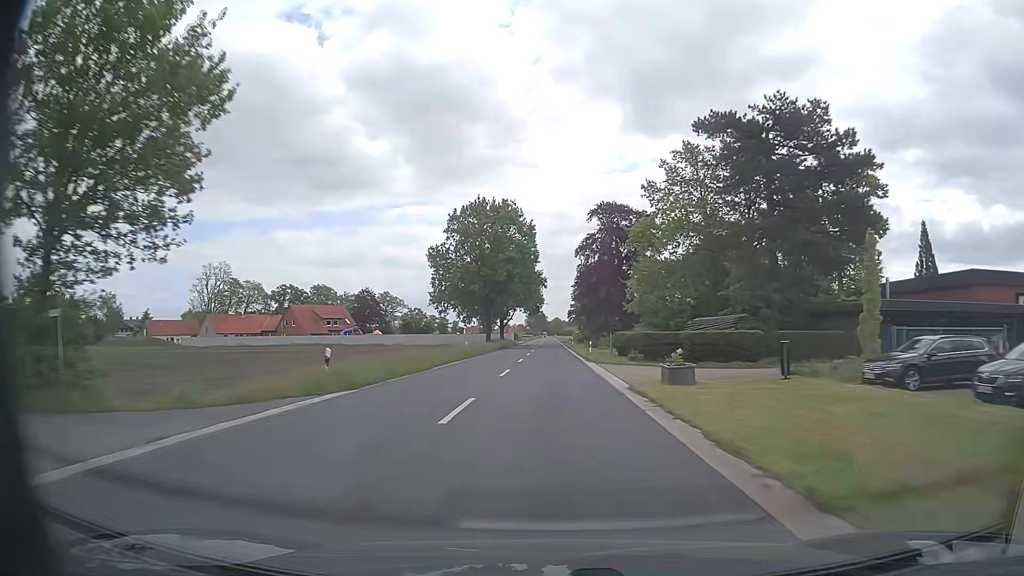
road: secondary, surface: asphalt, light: Day
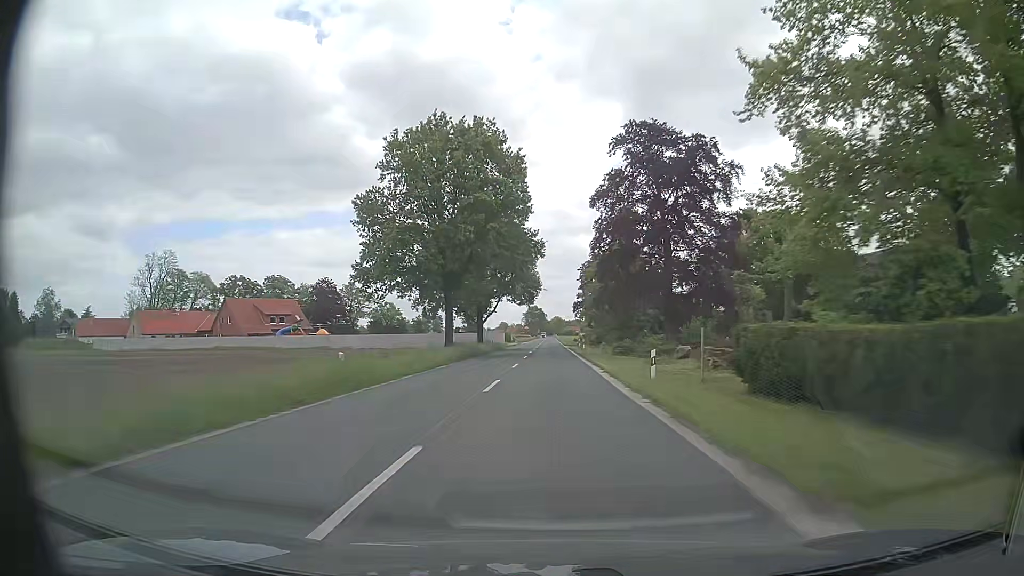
(+0.1, +30.3) m; 0°
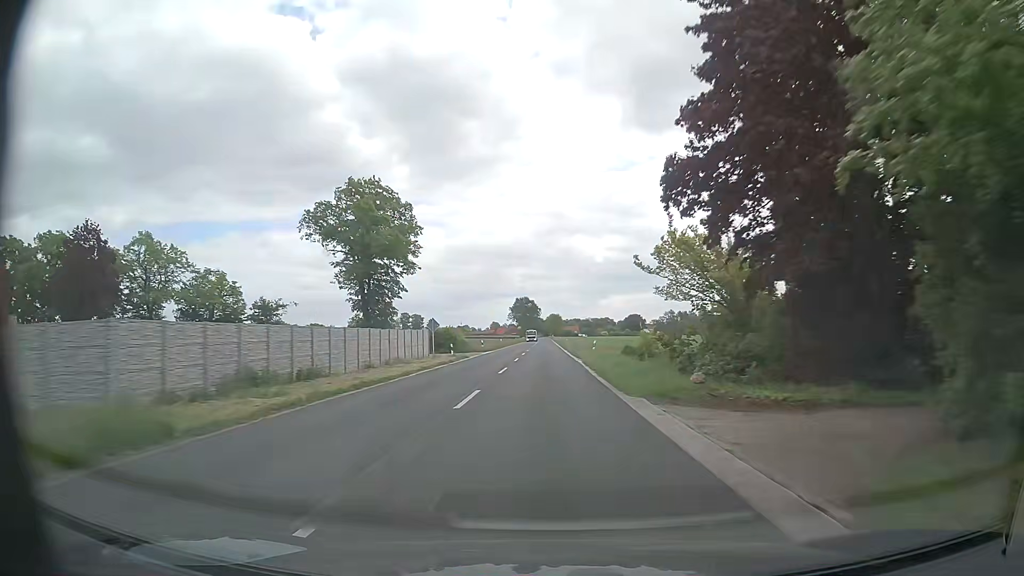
(+0.3, +75.7) m; 0°
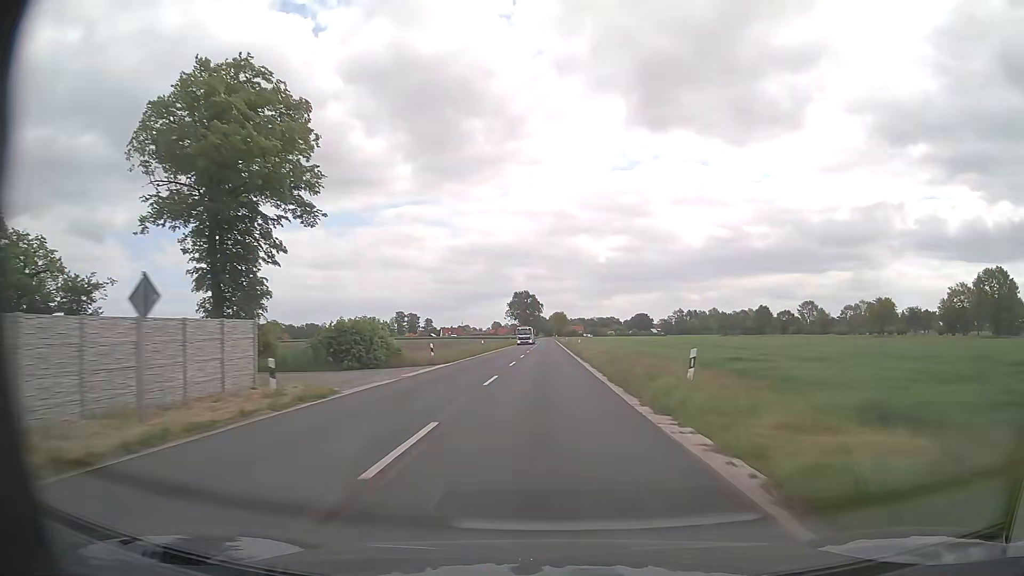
(+0.2, +30.3) m; 0°
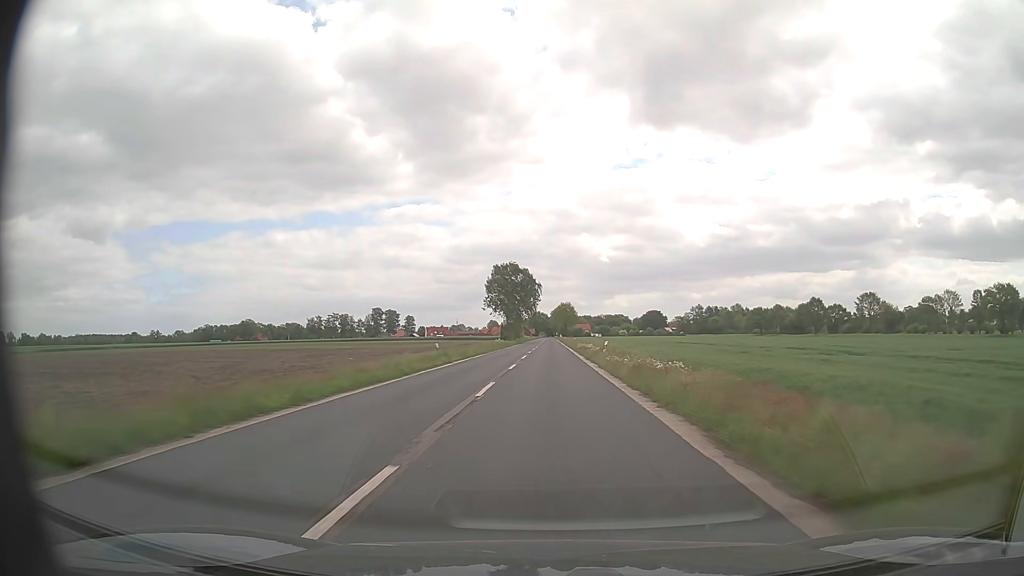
(+0.3, +75.6) m; 0°
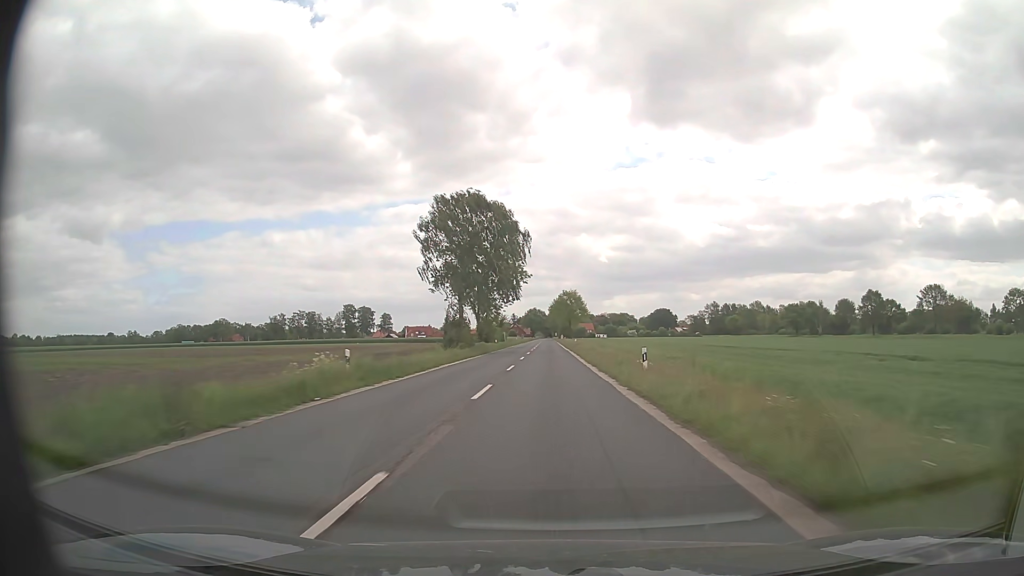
(+0.2, +60.5) m; 0°
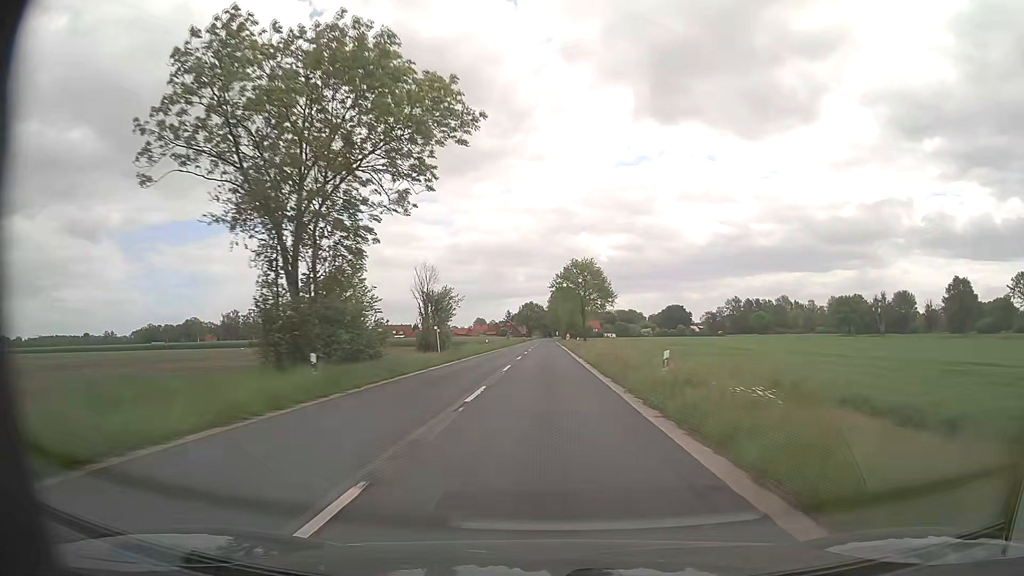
(+0.1, +60.7) m; 0°
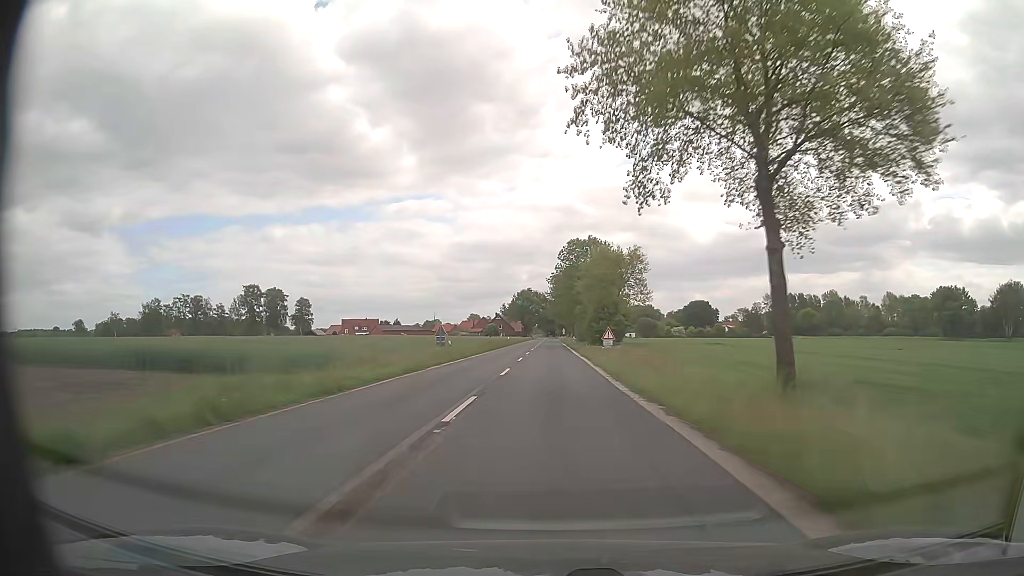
(-0.4, +75.9) m; 0°
(0, +10) (0, +20) (0, +30) (0, +40) (0, +50) (0, +60) (0, +70) (0, +80) (0, +90) (0, +100) m
